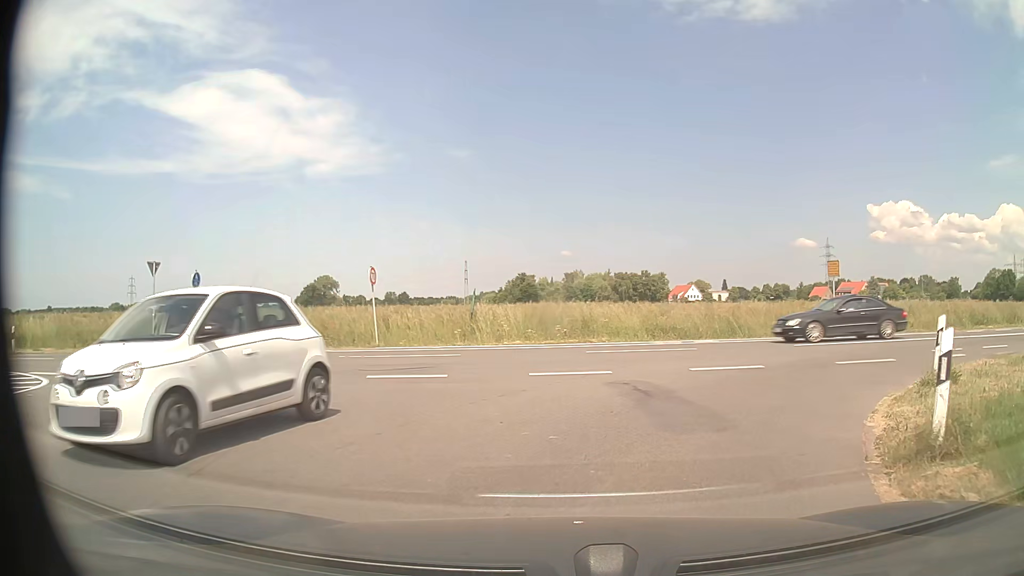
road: residential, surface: asphalt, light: Day
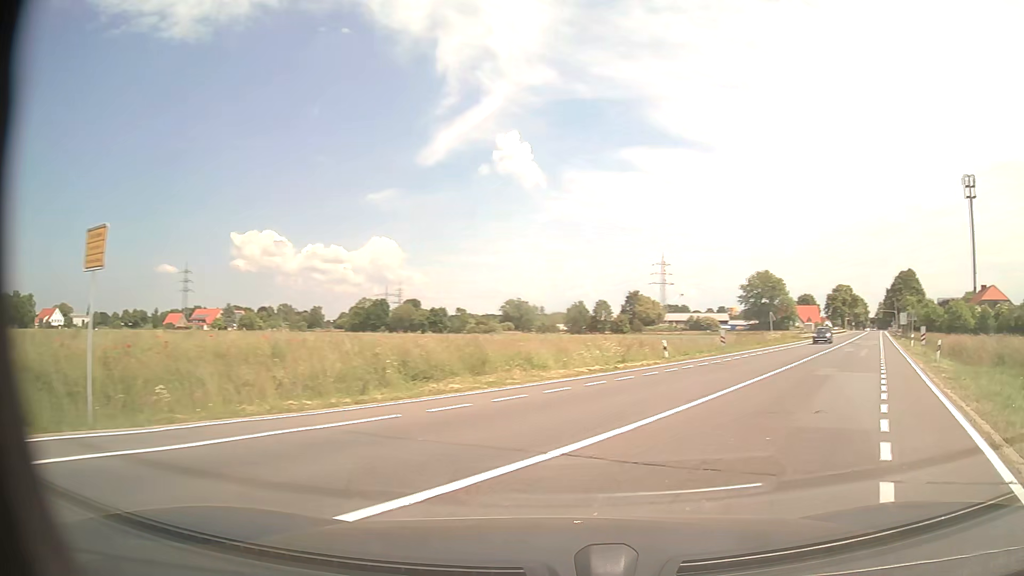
(+6.2, +15.8) m; +52°
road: tertiary
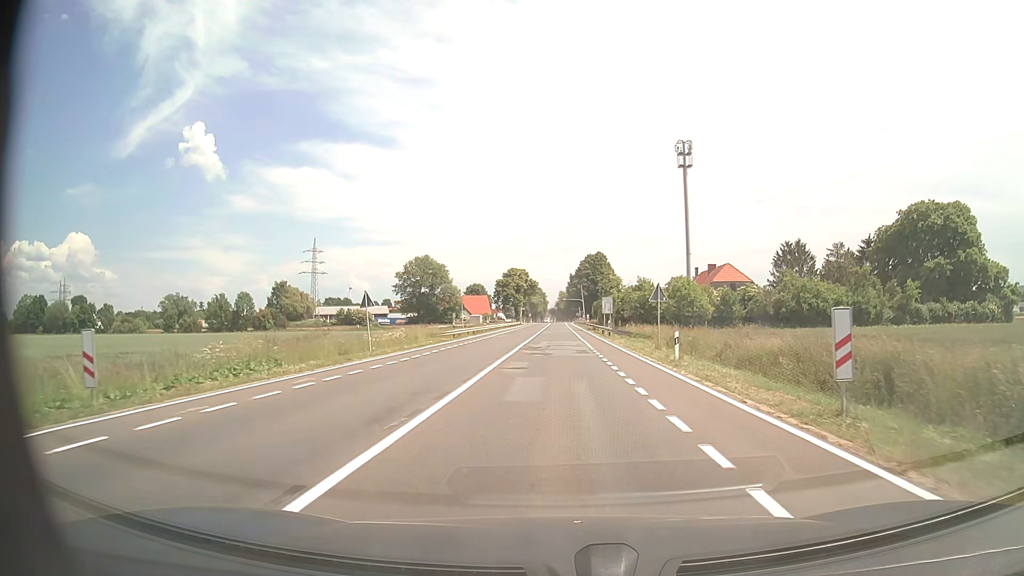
(+12.6, +27.0) m; +30°
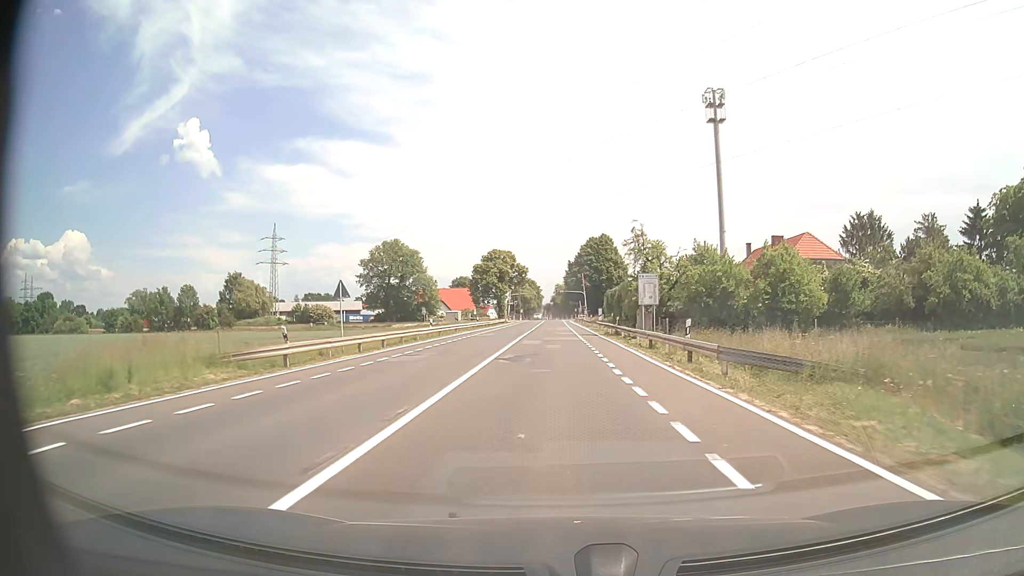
(+0.1, +33.1) m; 0°
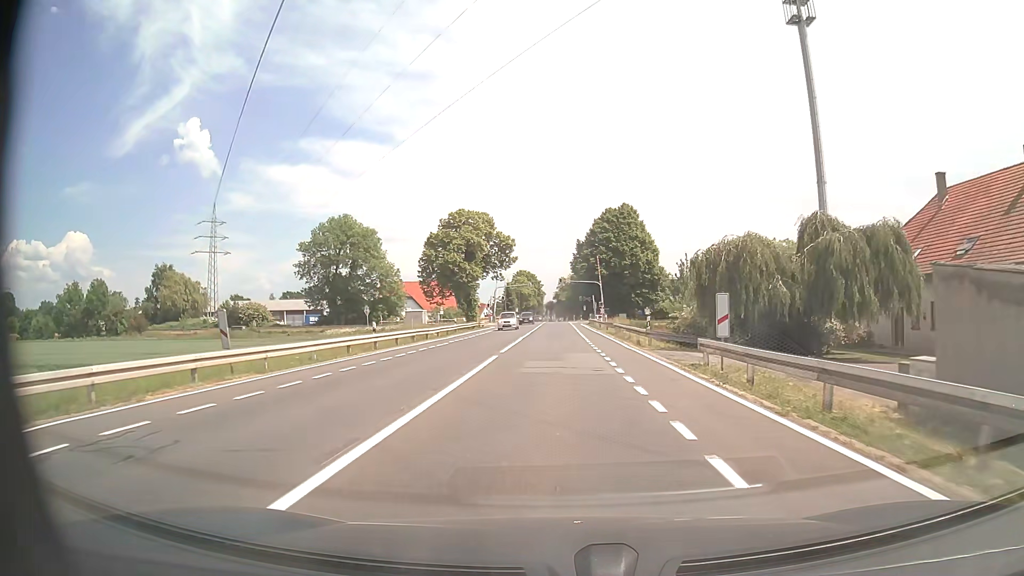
(-0.3, +42.0) m; -1°
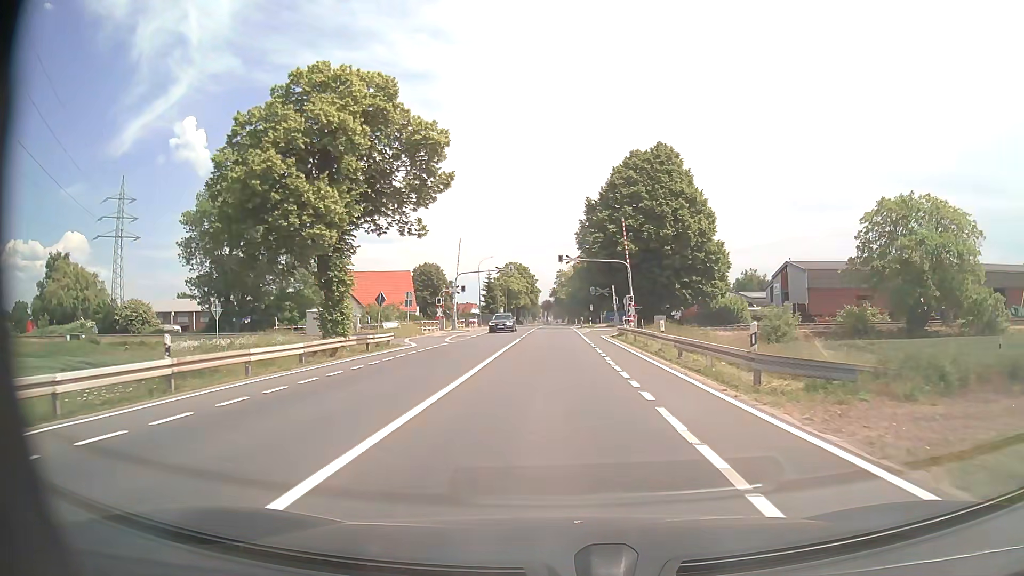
(+0.2, +41.2) m; 0°
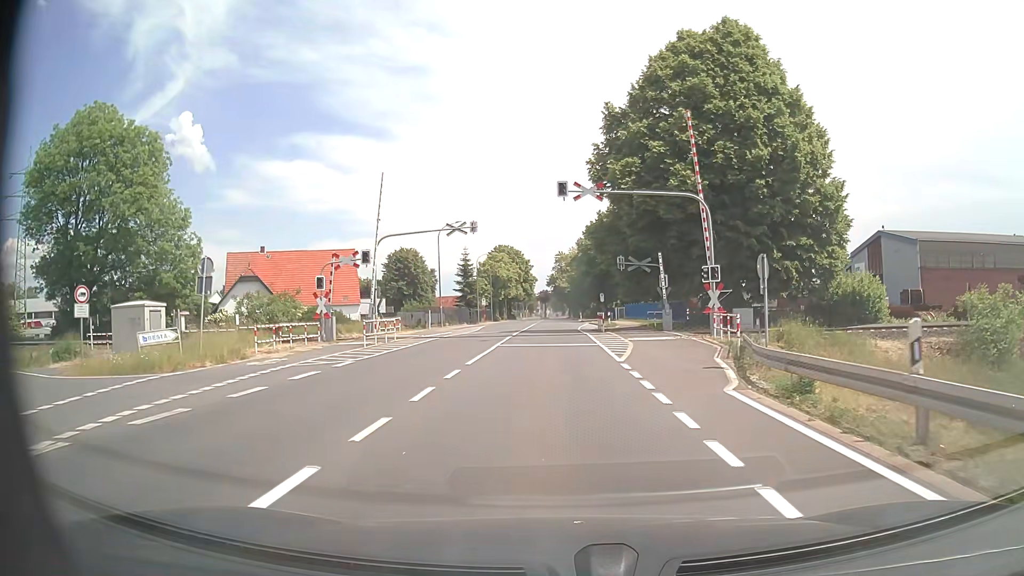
(0.0, +30.4) m; 0°
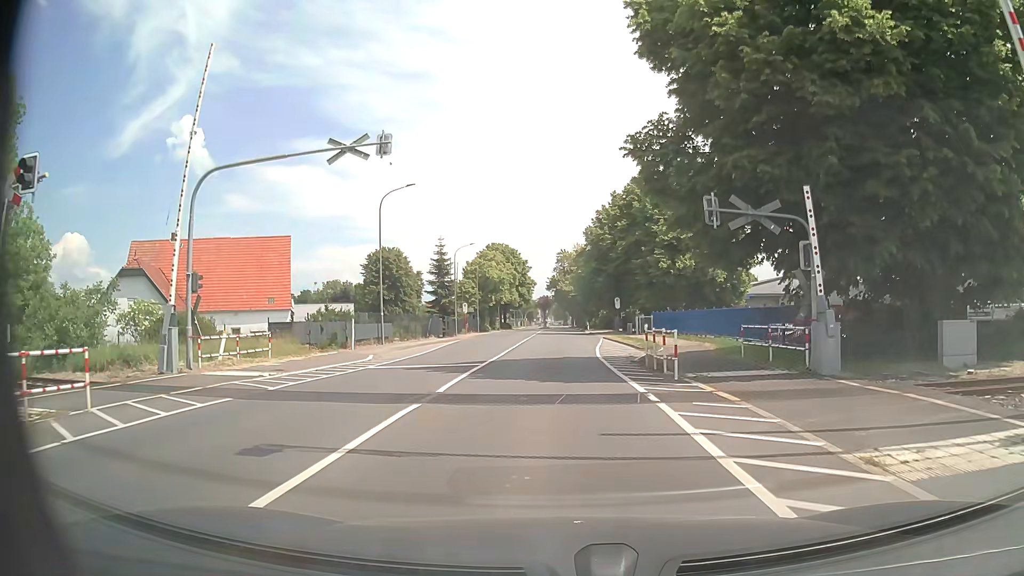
(0.0, +21.0) m; 0°
(0, +10) (0, +20) (0, +30) (0, +40) (+1, +50) (+1, +60) (+1, +70) (+1, +80) (+2, +90) (+2, +100) m
